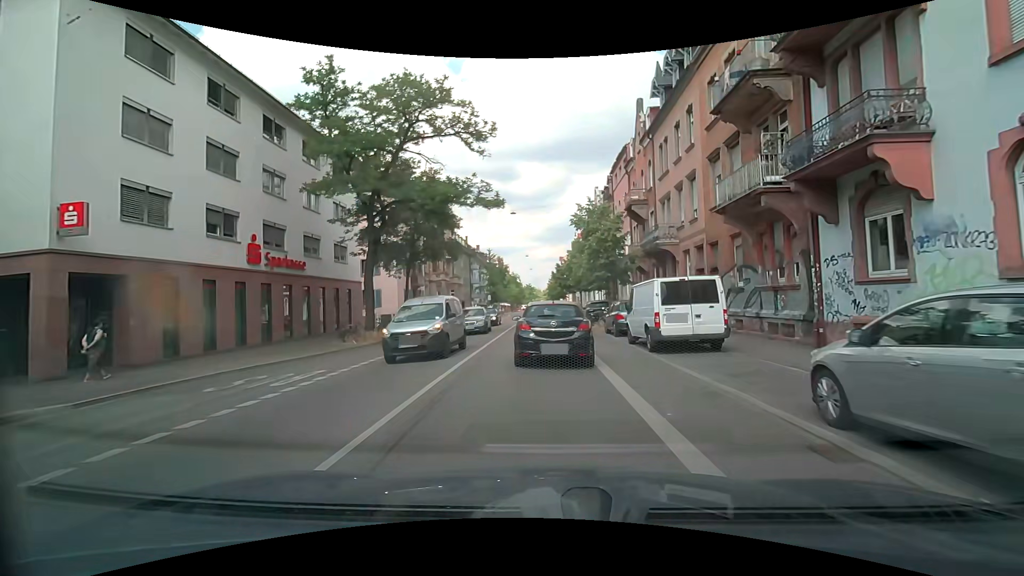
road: secondary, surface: asphalt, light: Day
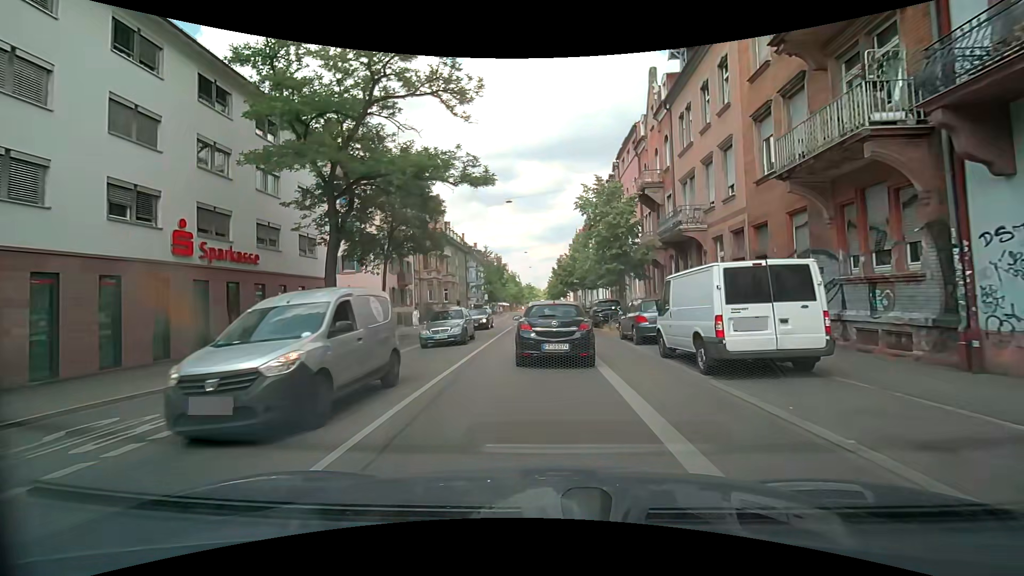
(0.0, +4.6) m; 0°
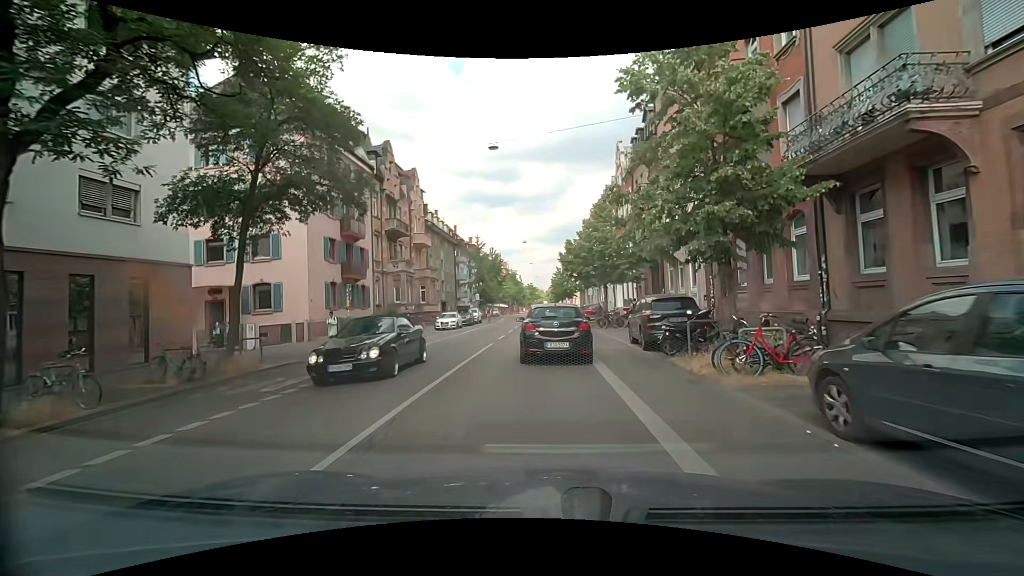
(0.0, +13.7) m; 0°
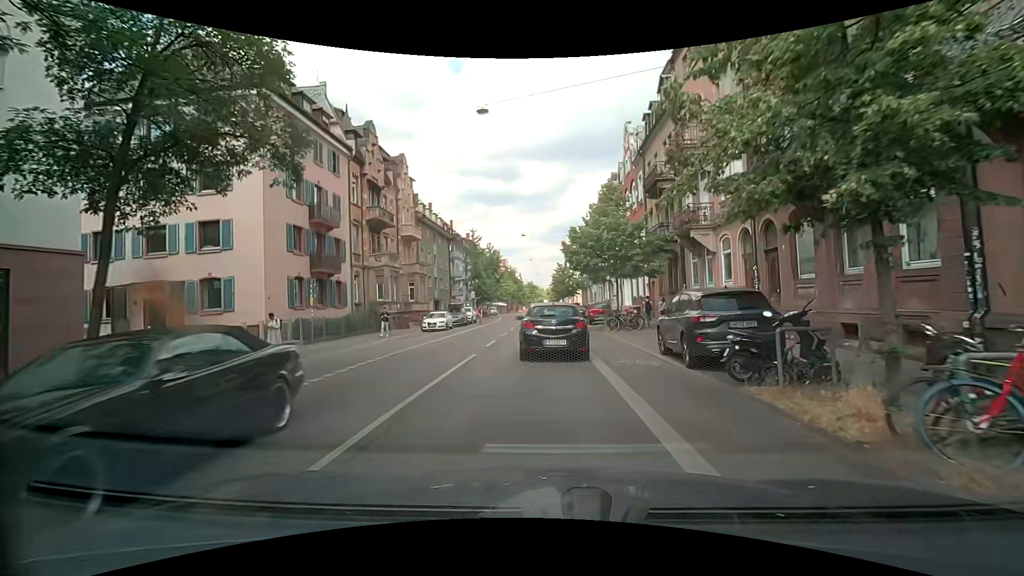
(0.0, +4.6) m; -1°
(0, +10) (0, +20) (0, +30) (0, +40) (0, +50) (0, +60) (0, +70) (0, +80) (0, +90) (0, +100) m
